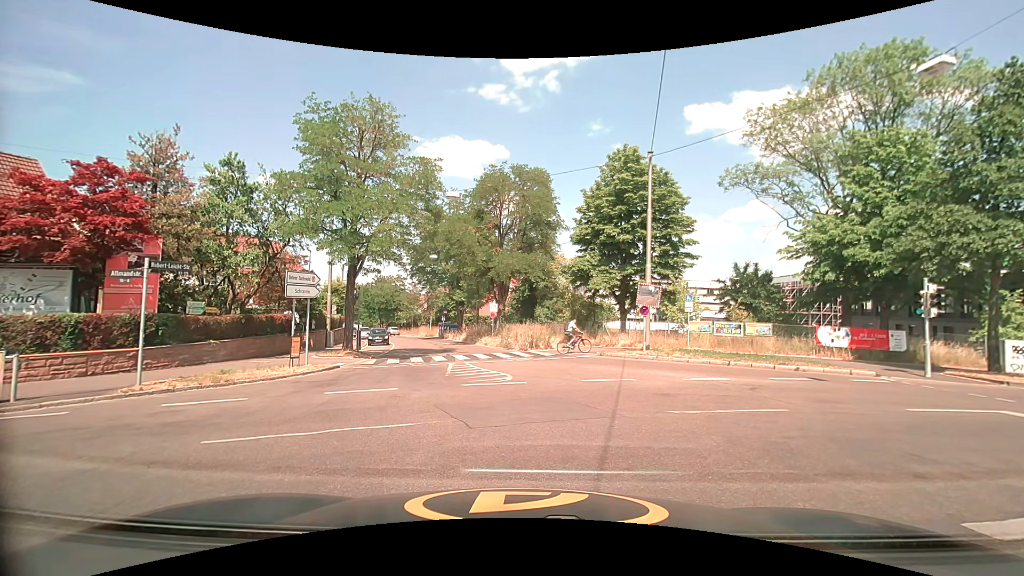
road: residential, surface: asphalt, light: Day
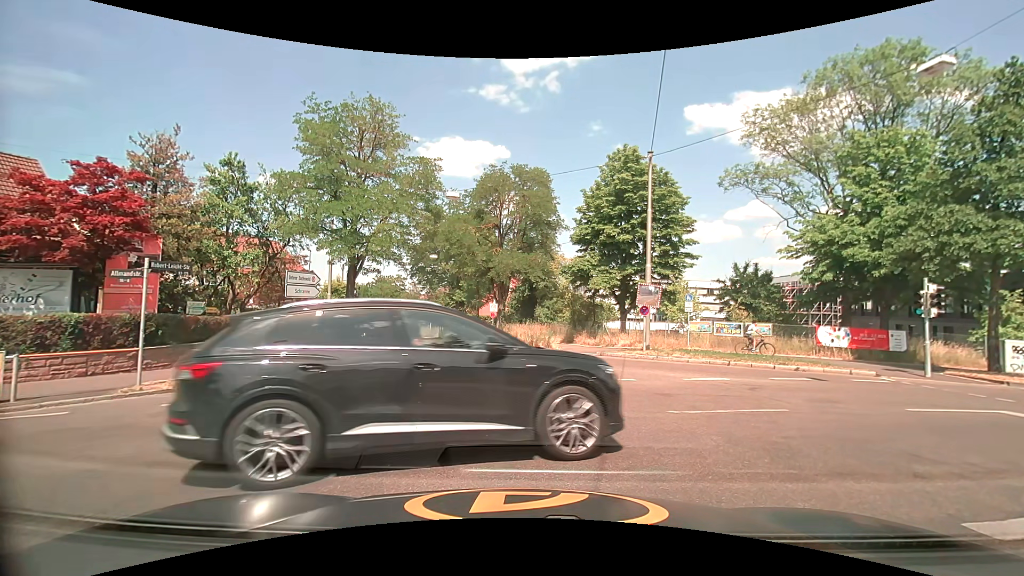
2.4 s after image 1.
(0.0, 0.0) m; 0°
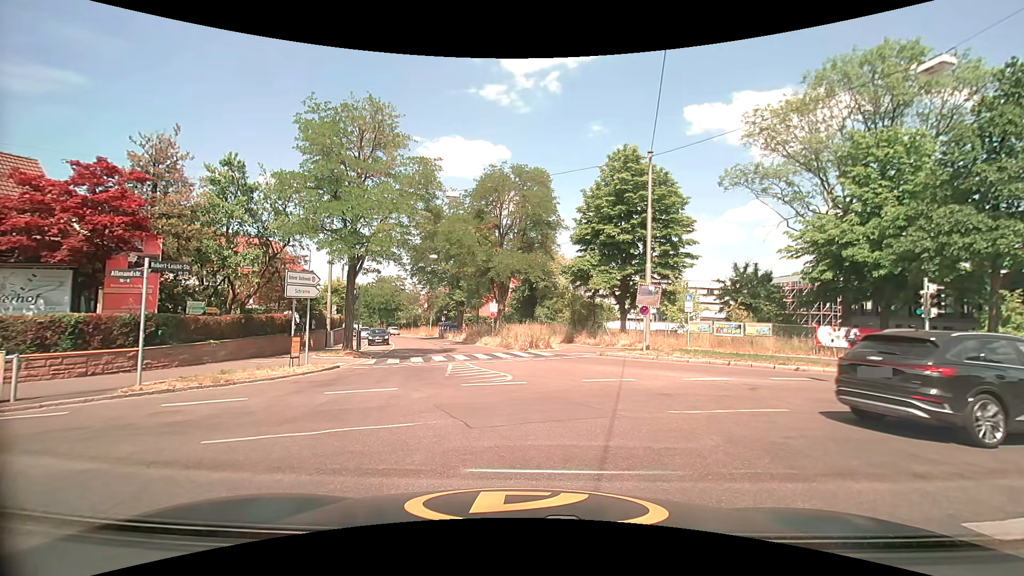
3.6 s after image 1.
(0.0, 0.0) m; 0°
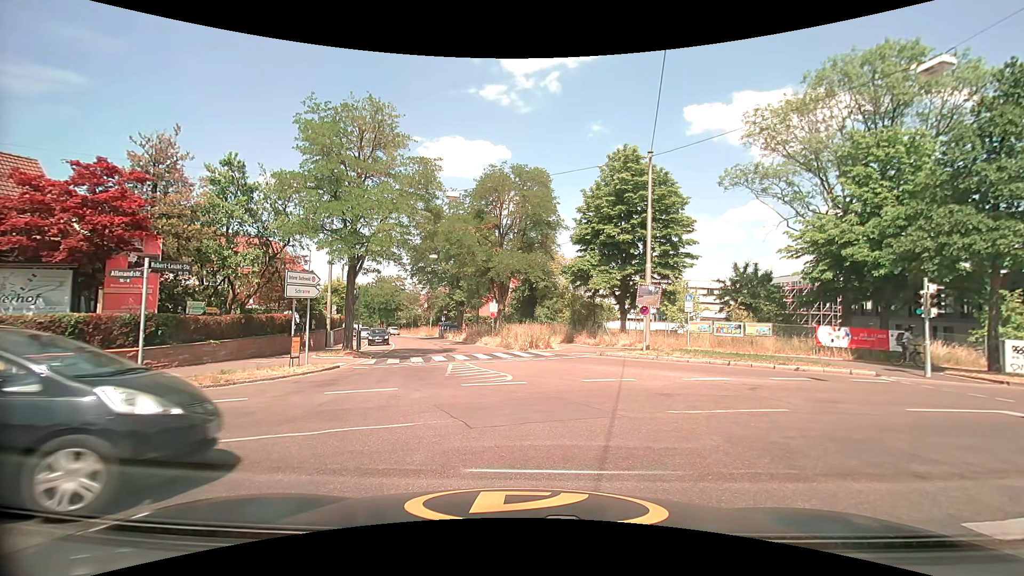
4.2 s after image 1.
(0.0, 0.0) m; 0°
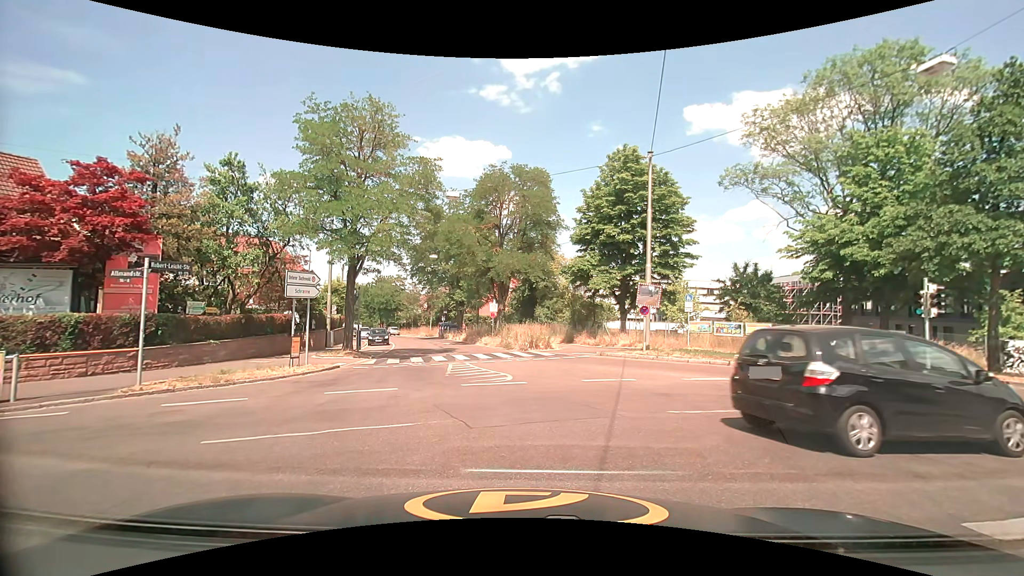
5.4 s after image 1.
(0.0, 0.0) m; 0°
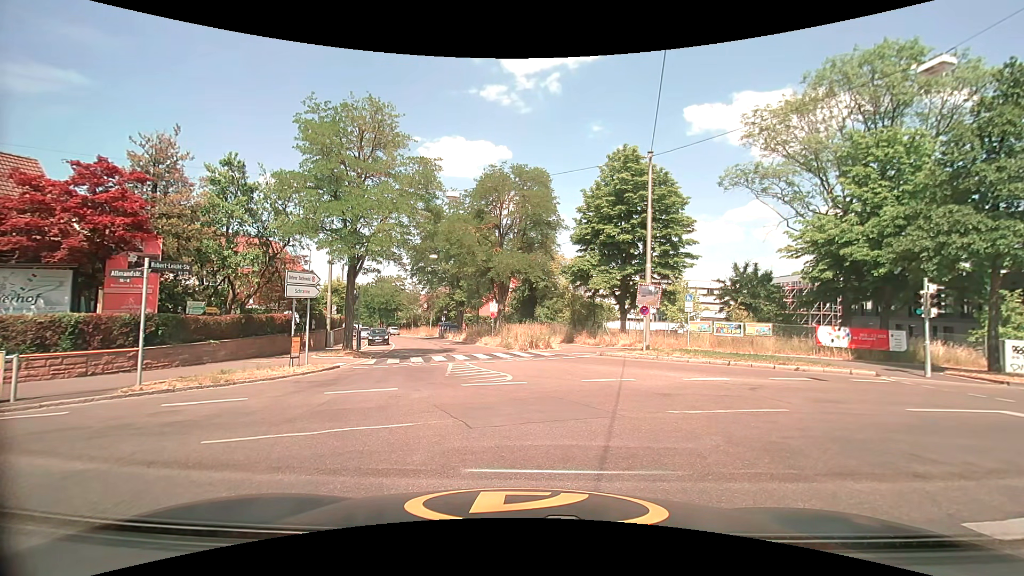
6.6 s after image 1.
(0.0, 0.0) m; 0°
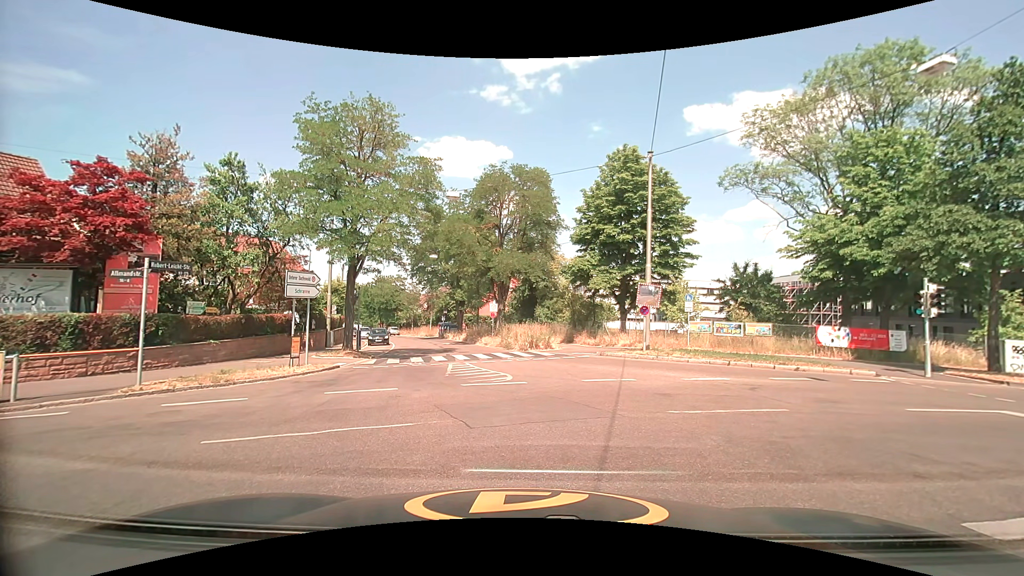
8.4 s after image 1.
(0.0, 0.0) m; 0°
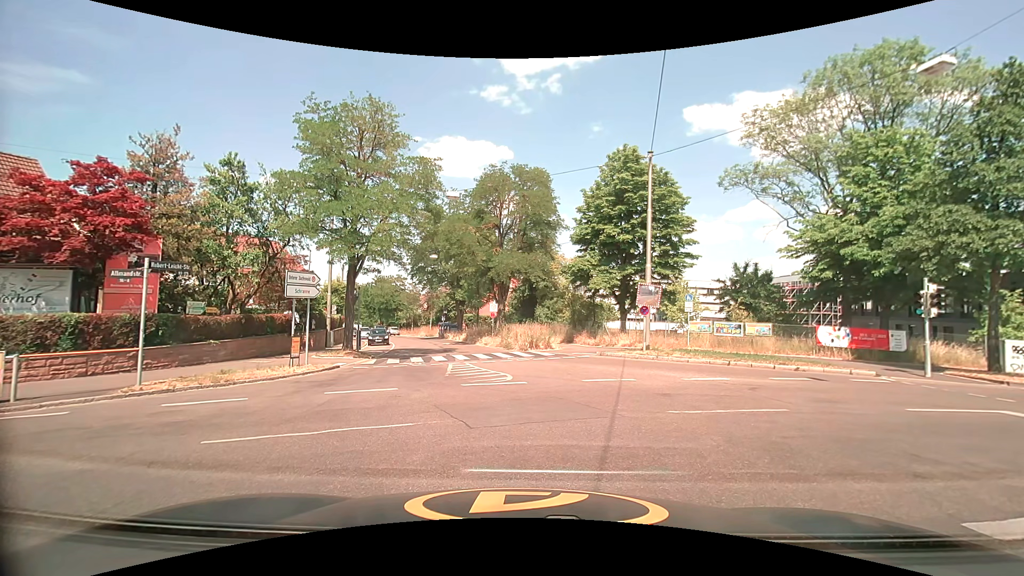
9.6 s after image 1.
(0.0, 0.0) m; 0°
